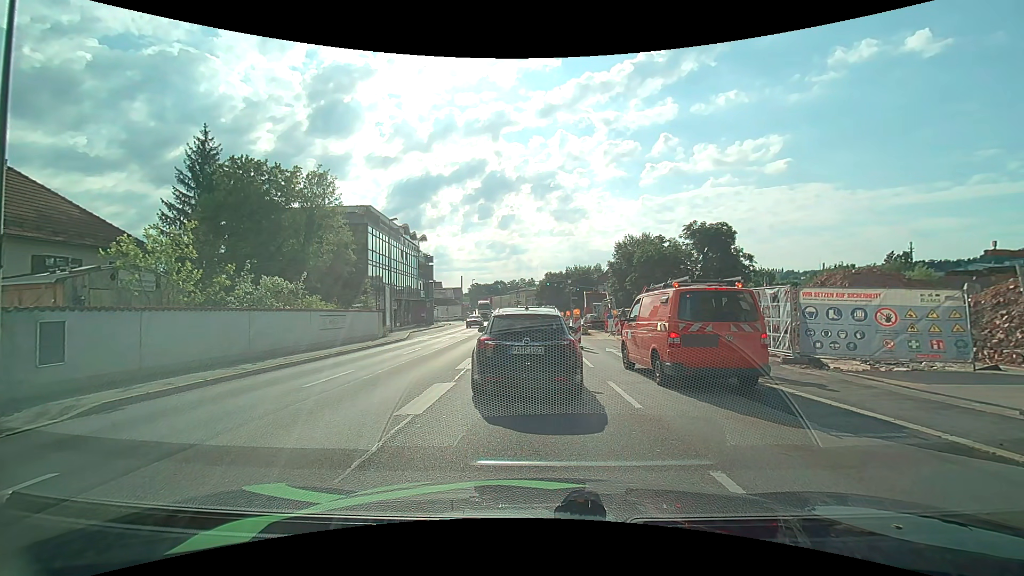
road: primary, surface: asphalt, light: Day
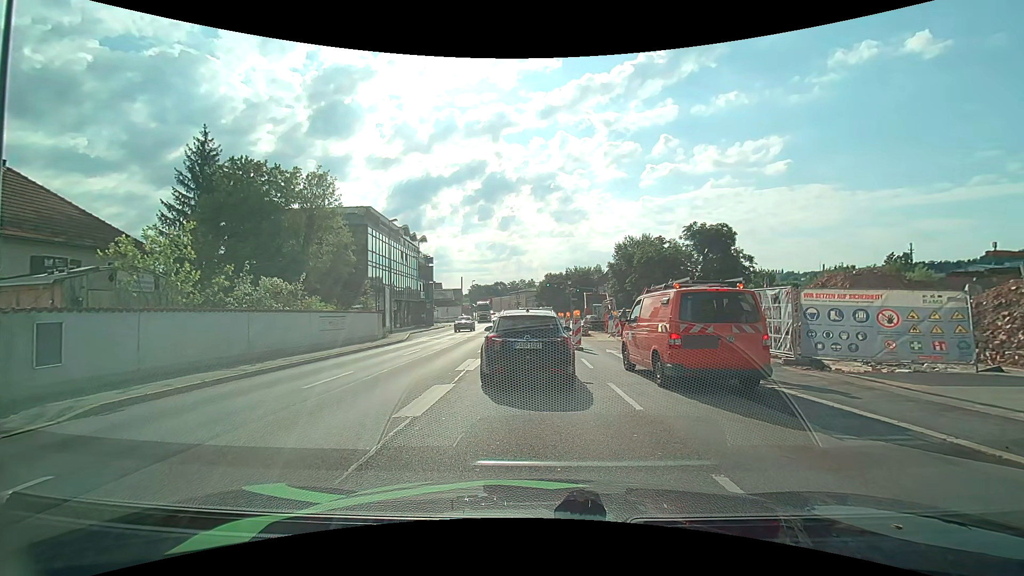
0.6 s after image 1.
(0.0, 0.0) m; 0°
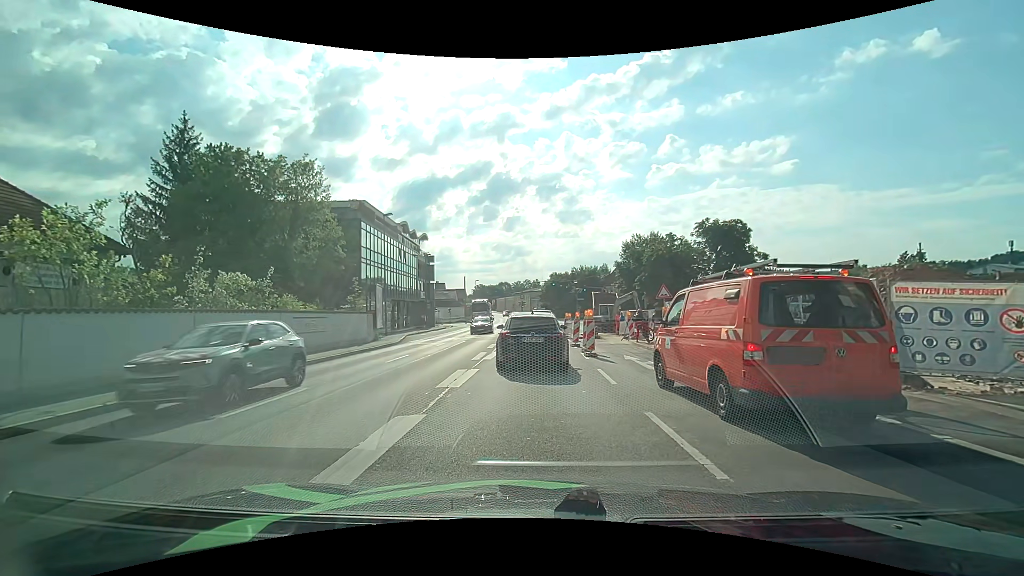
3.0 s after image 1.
(+0.1, +3.2) m; +2°
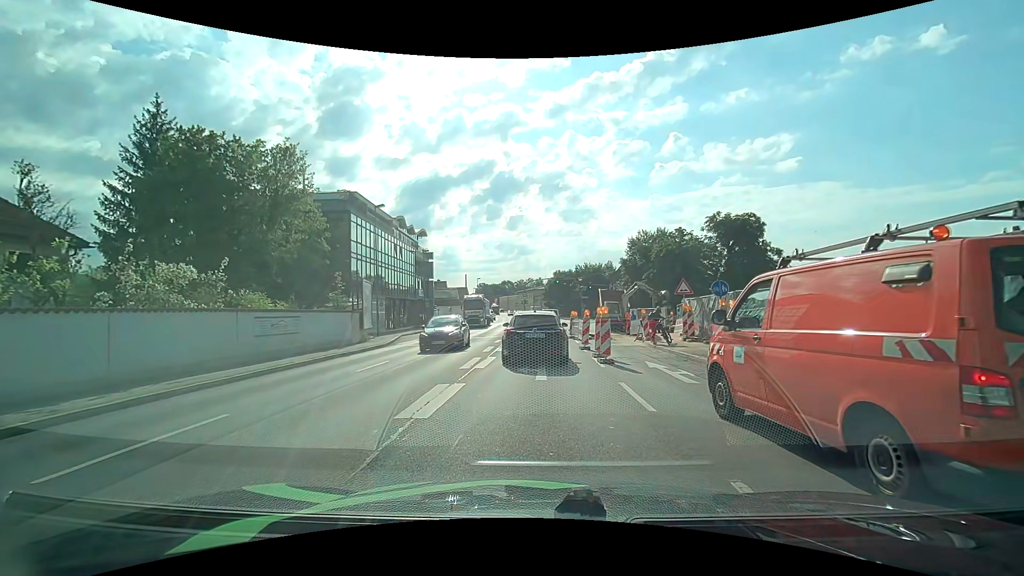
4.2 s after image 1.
(0.0, +3.1) m; -1°
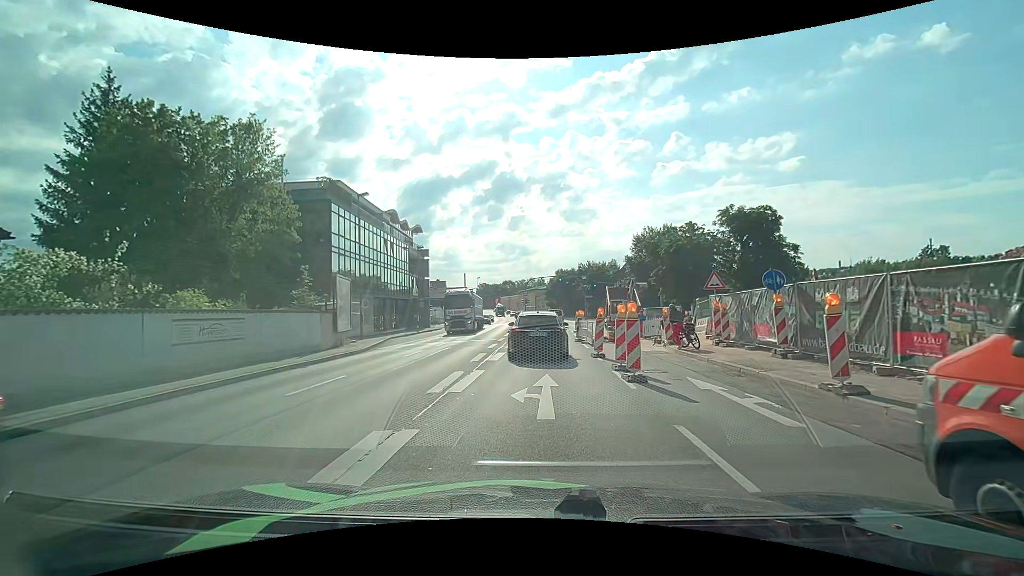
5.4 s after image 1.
(0.0, +4.1) m; 0°
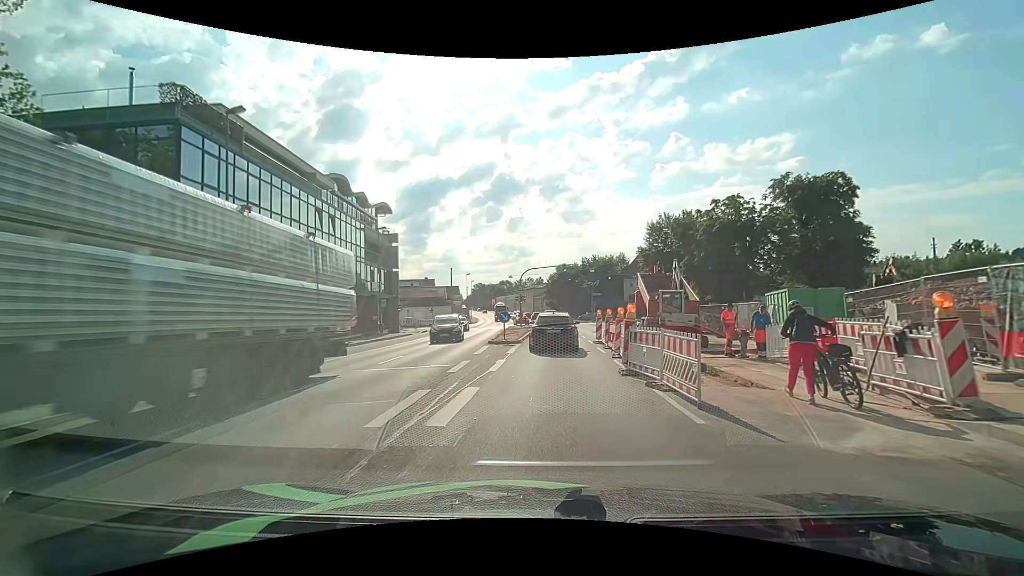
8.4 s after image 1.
(-0.1, +15.2) m; 0°
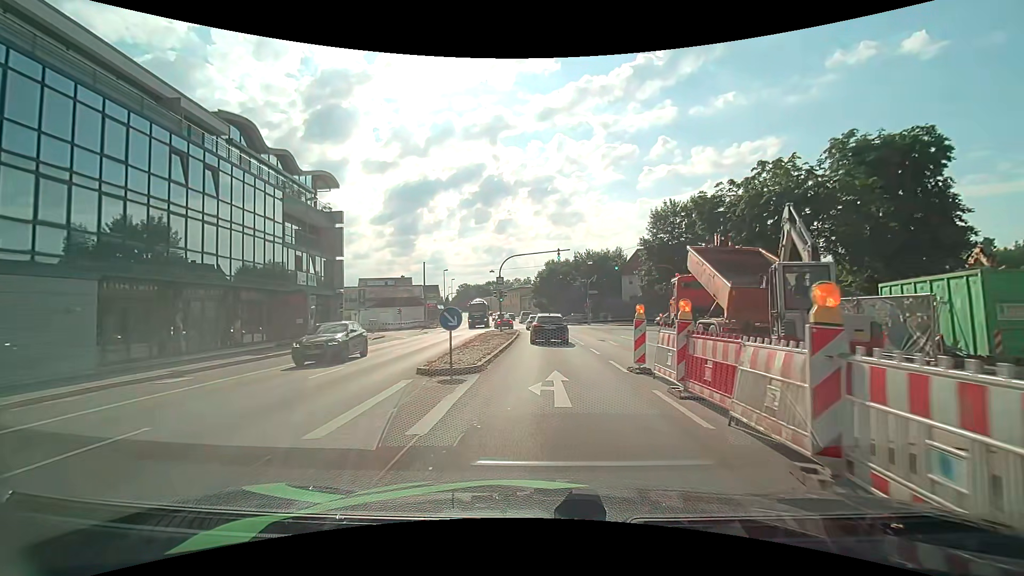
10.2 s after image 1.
(+0.1, +12.6) m; +1°
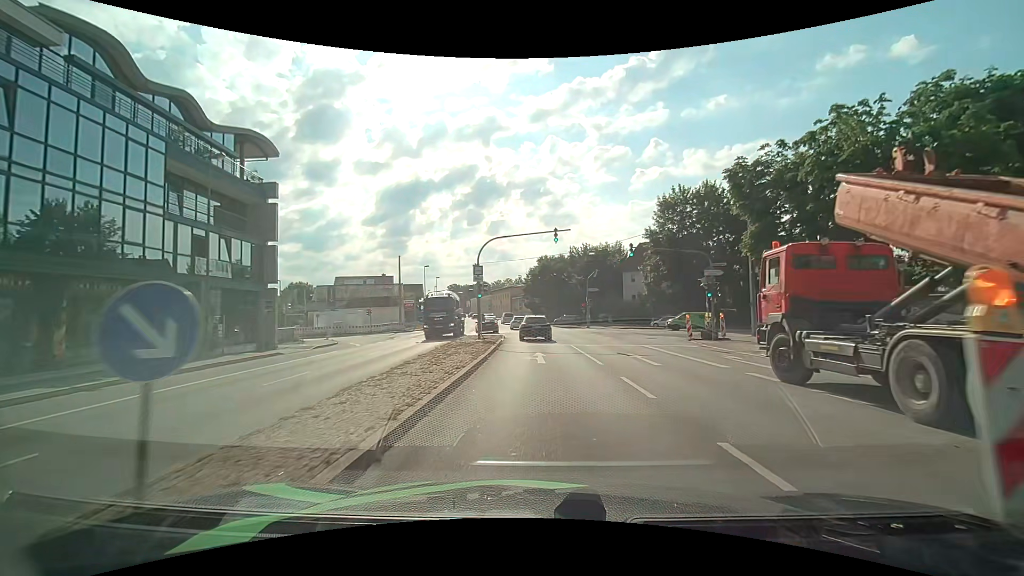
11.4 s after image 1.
(+0.1, +9.8) m; +1°
(0, +10) (0, +20) (0, +30) (0, +40) (-1, +50) (-2, +60) (-3, +70) (-4, +80) (-5, +90) (-7, +100) m
